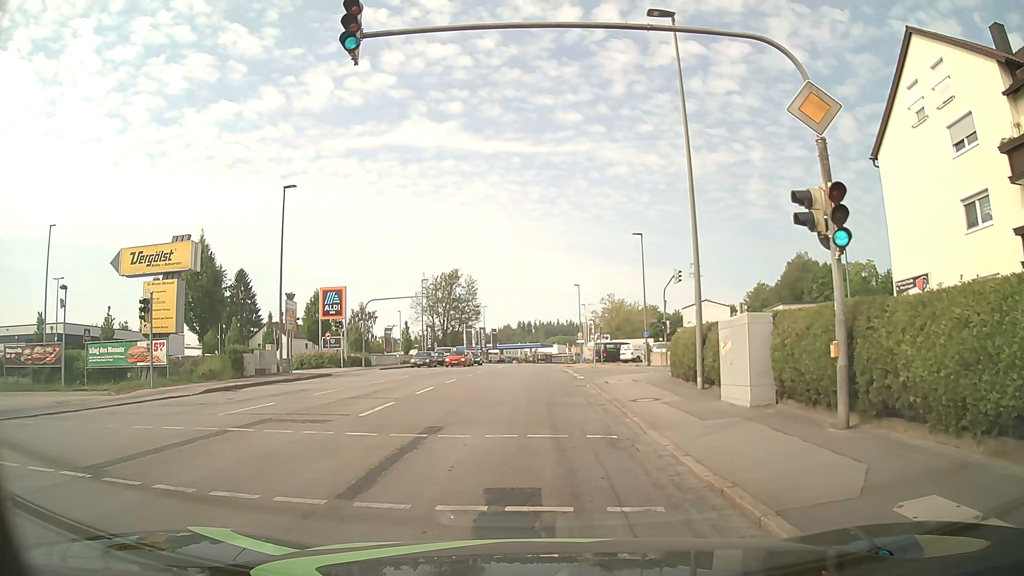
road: tertiary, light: Day
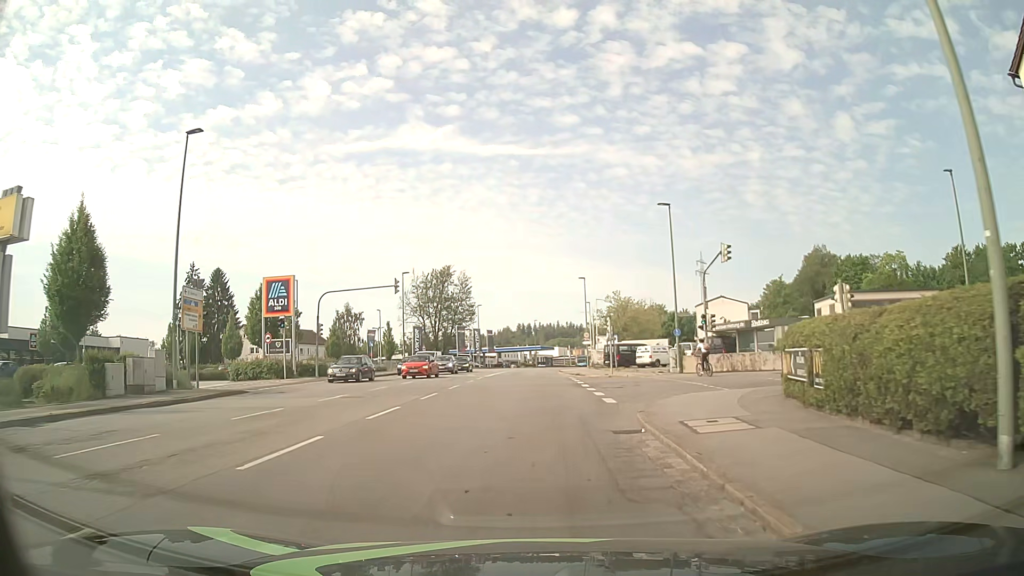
(0.0, +12.2) m; +1°
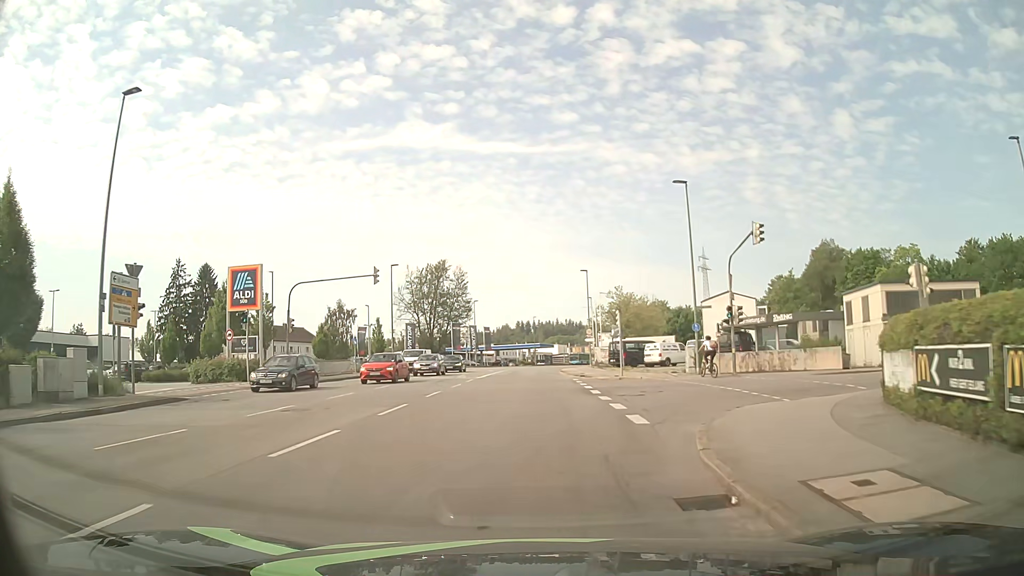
(-0.1, +5.2) m; -1°
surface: asphalt
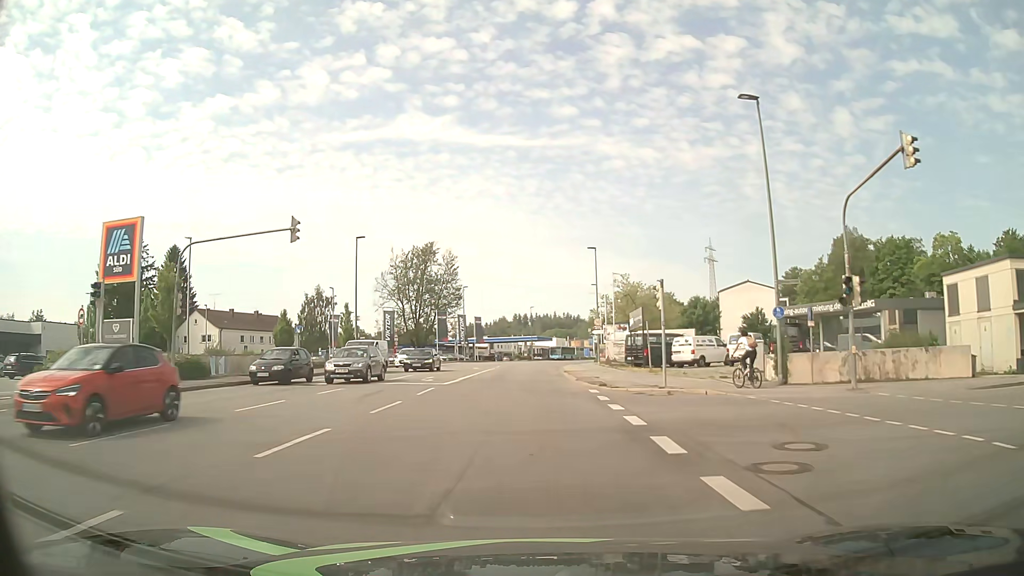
(+0.1, +12.7) m; 0°
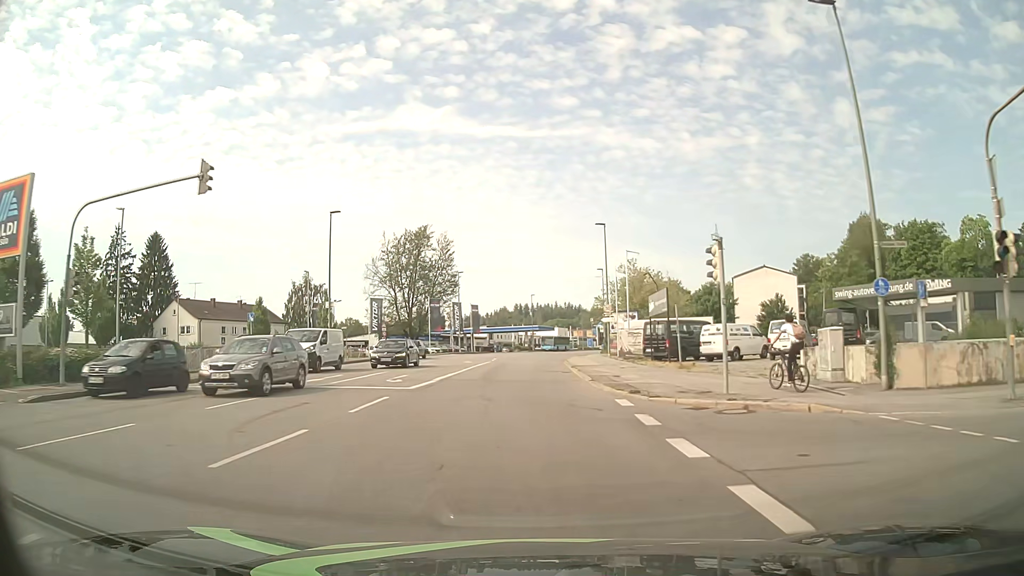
(0.0, +7.3) m; 0°
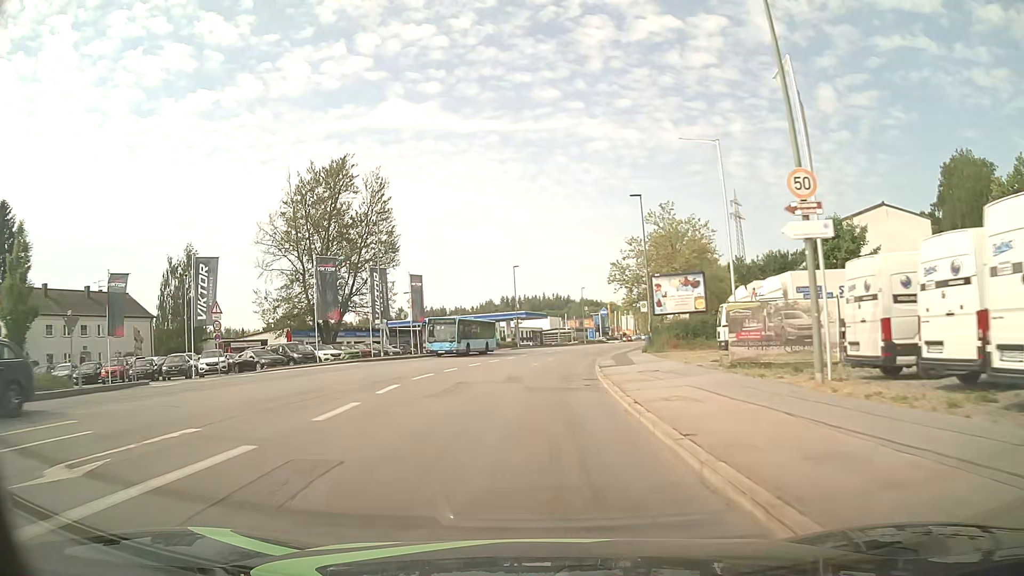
(+0.1, +39.0) m; +1°
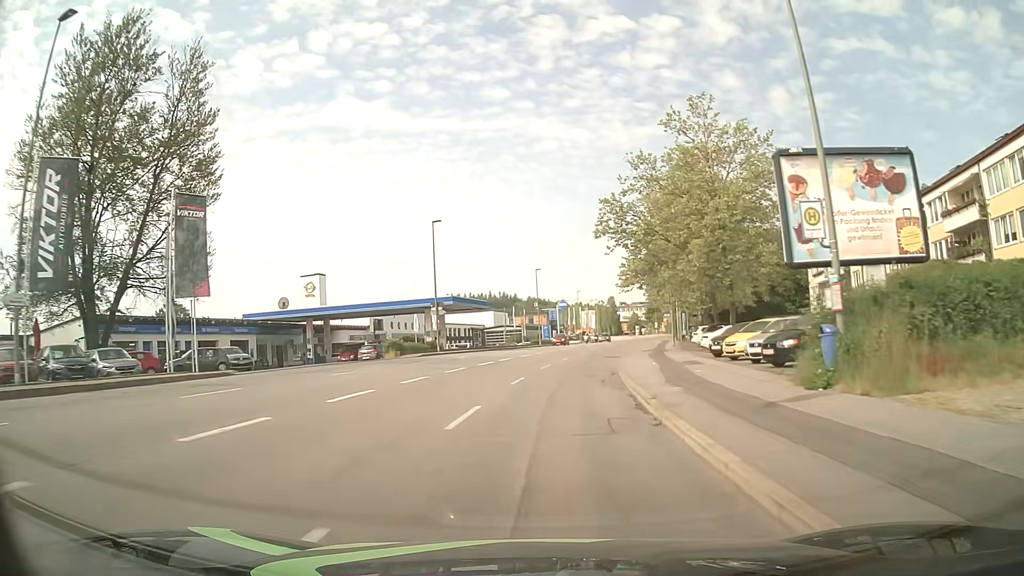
(+0.9, +32.5) m; +4°
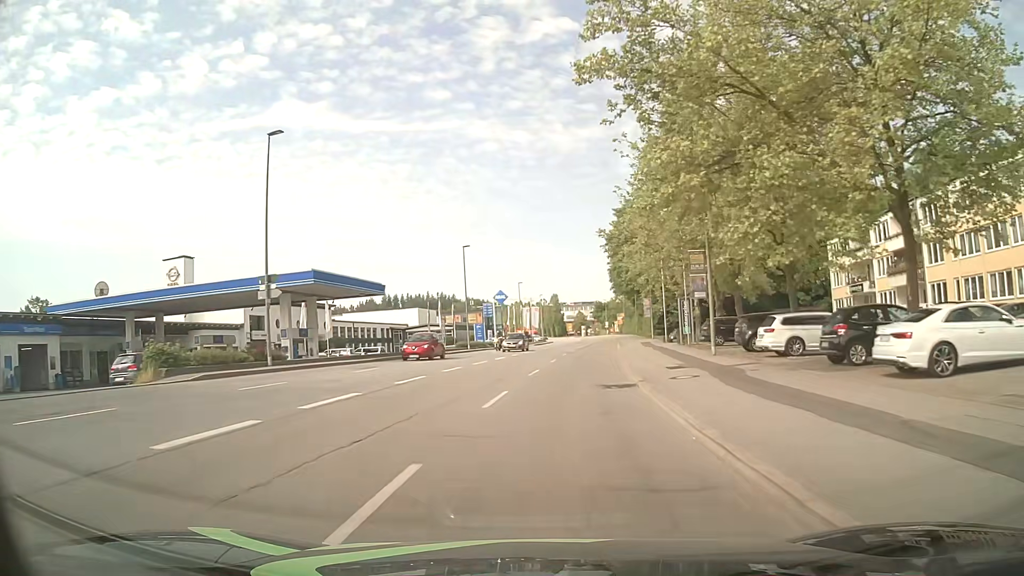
(+1.0, +24.4) m; +5°
